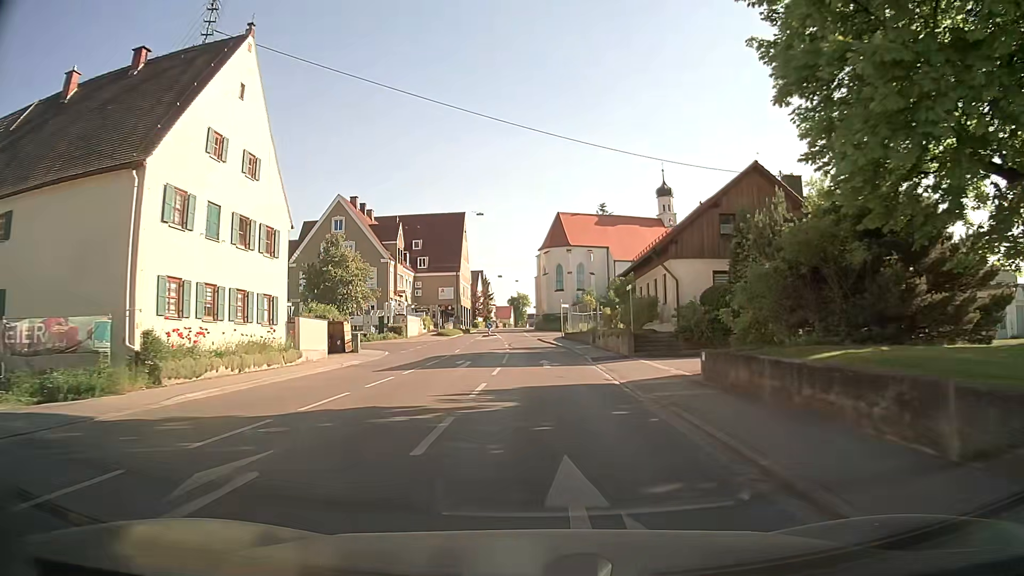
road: tertiary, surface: asphalt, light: Day
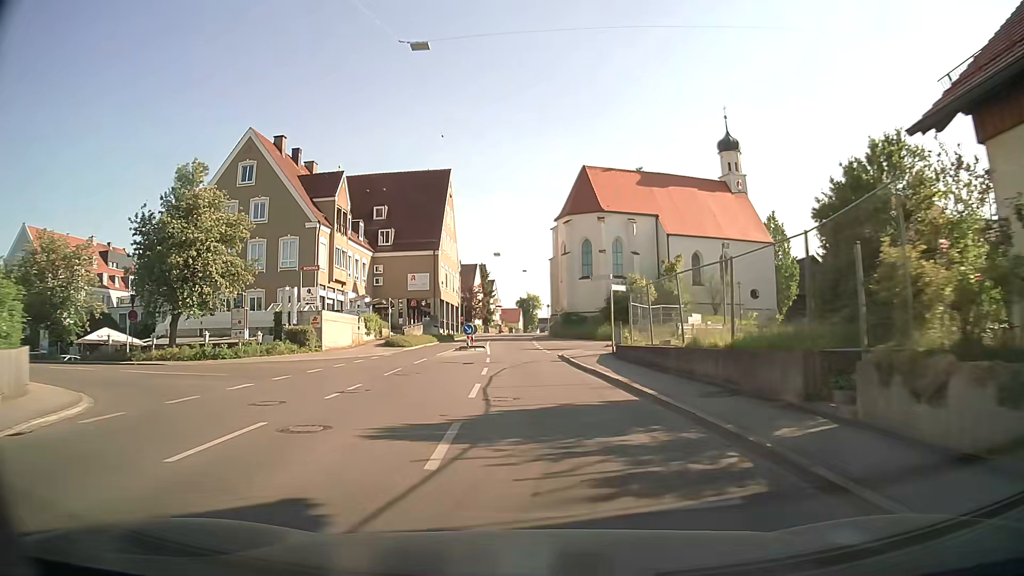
(-0.2, +30.1) m; -1°
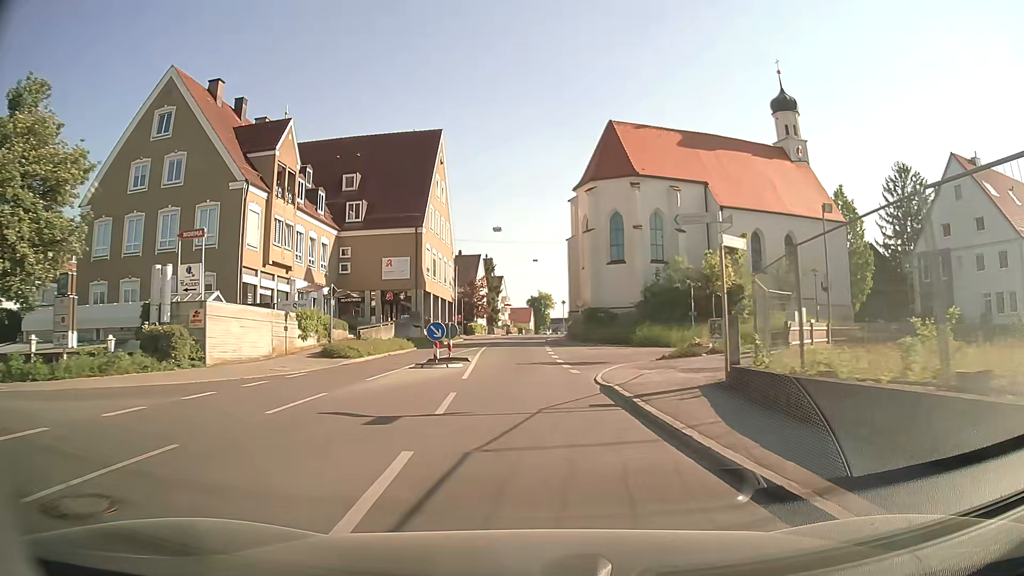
(0.0, +14.9) m; -1°
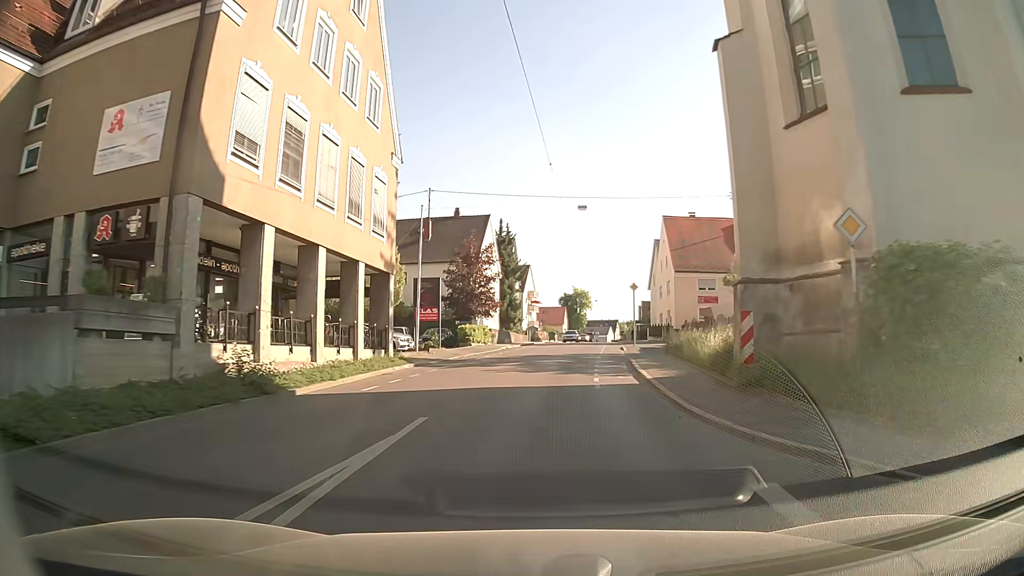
(-0.9, +35.9) m; -3°
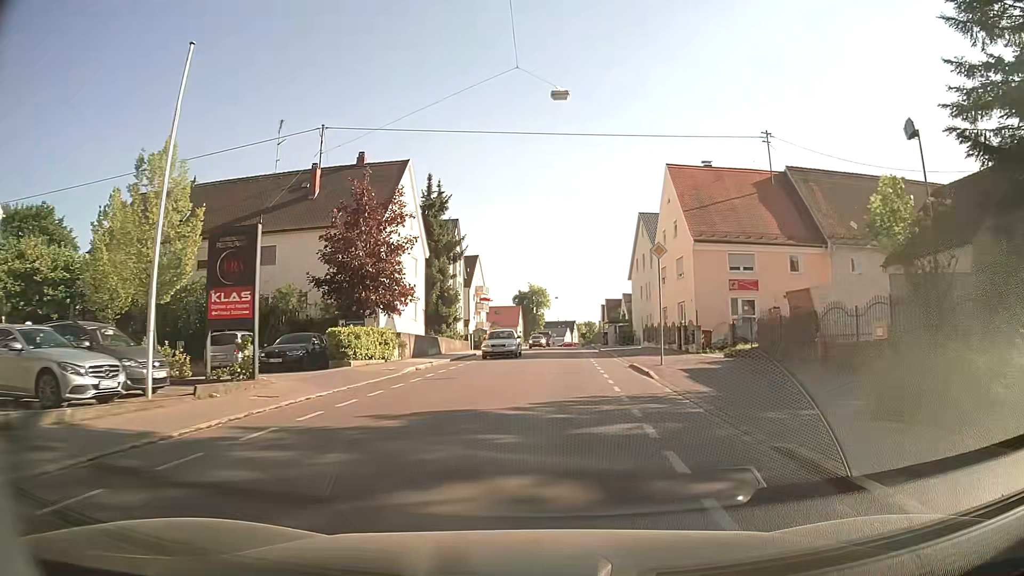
(+0.6, +20.5) m; +4°
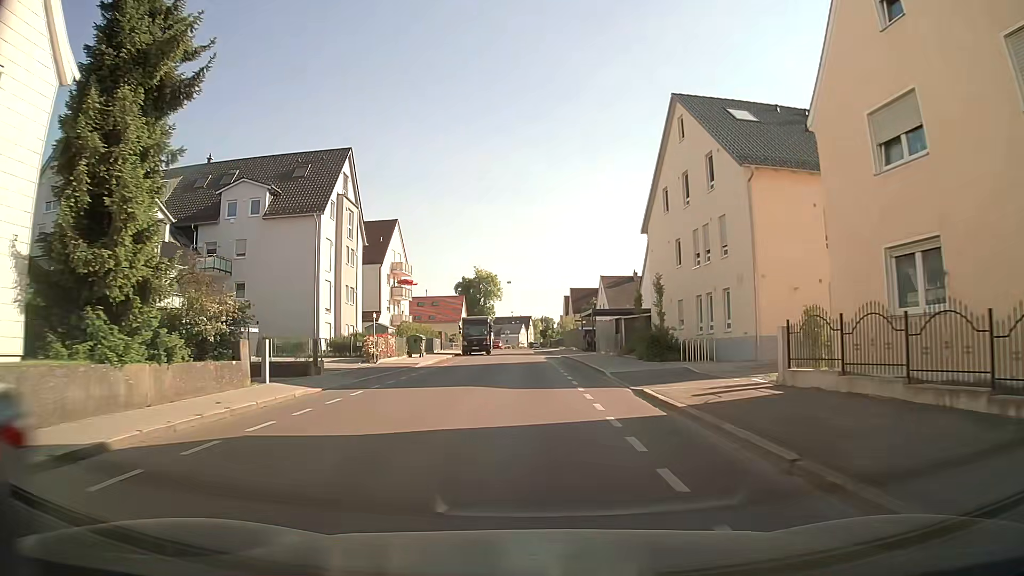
(+1.0, +33.0) m; +4°
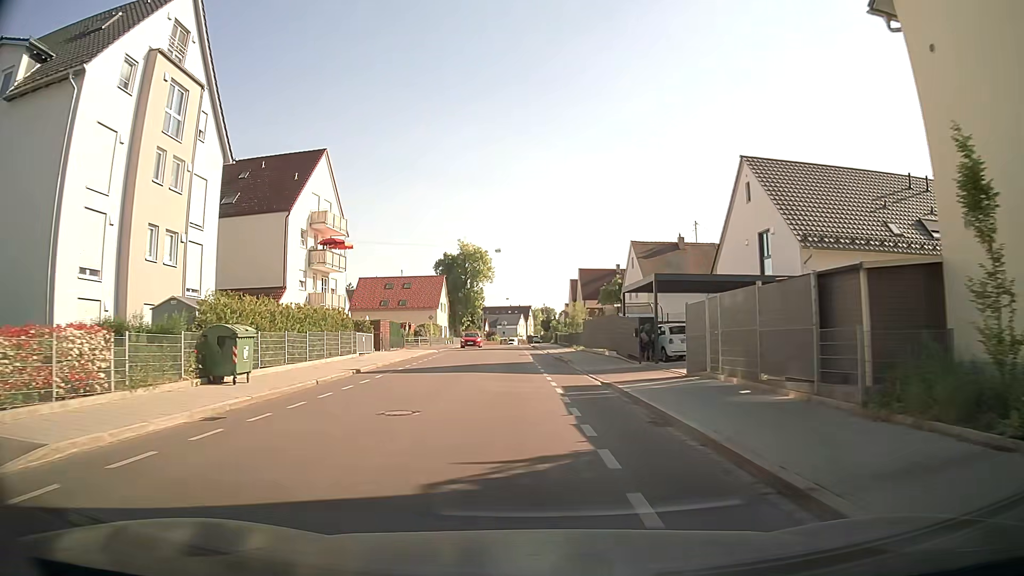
(-0.1, +27.2) m; 0°
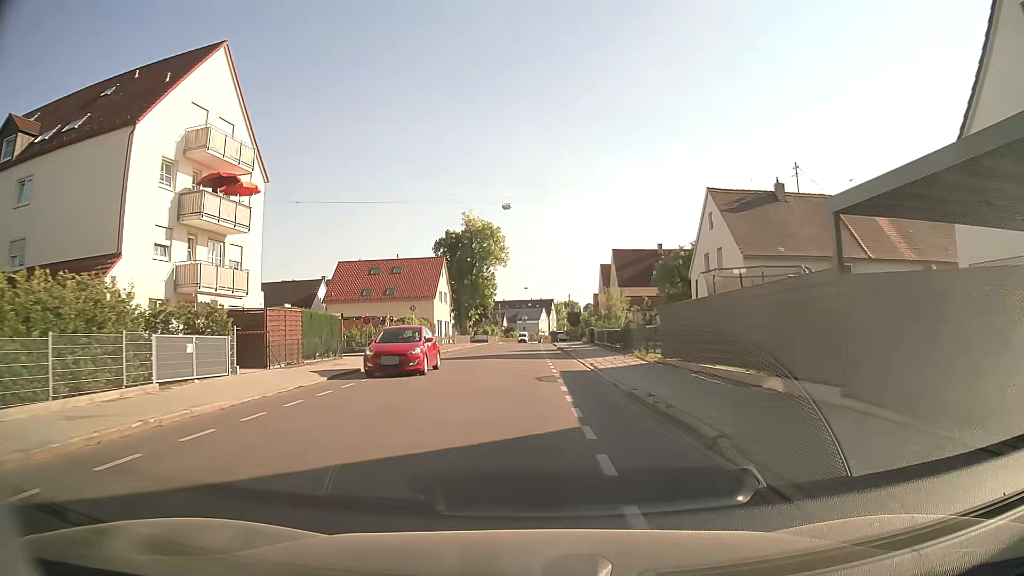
(-0.2, +20.6) m; -1°
(0, +10) (0, +20) (-1, +30) (-1, +40) (-1, +50) (-1, +60) (-1, +70) (-1, +80) (-1, +90) (-1, +100) m
